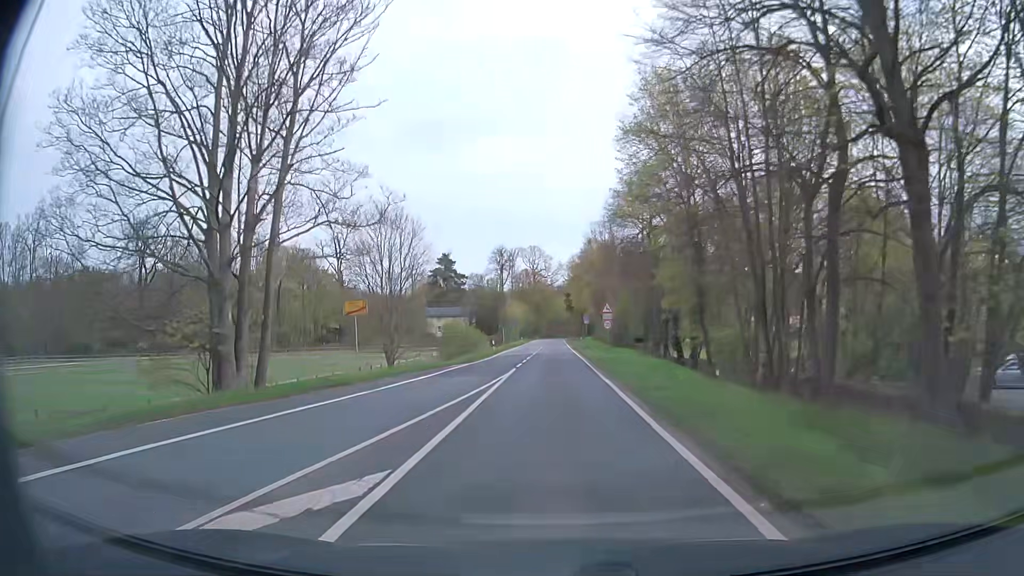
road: secondary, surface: asphalt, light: Day
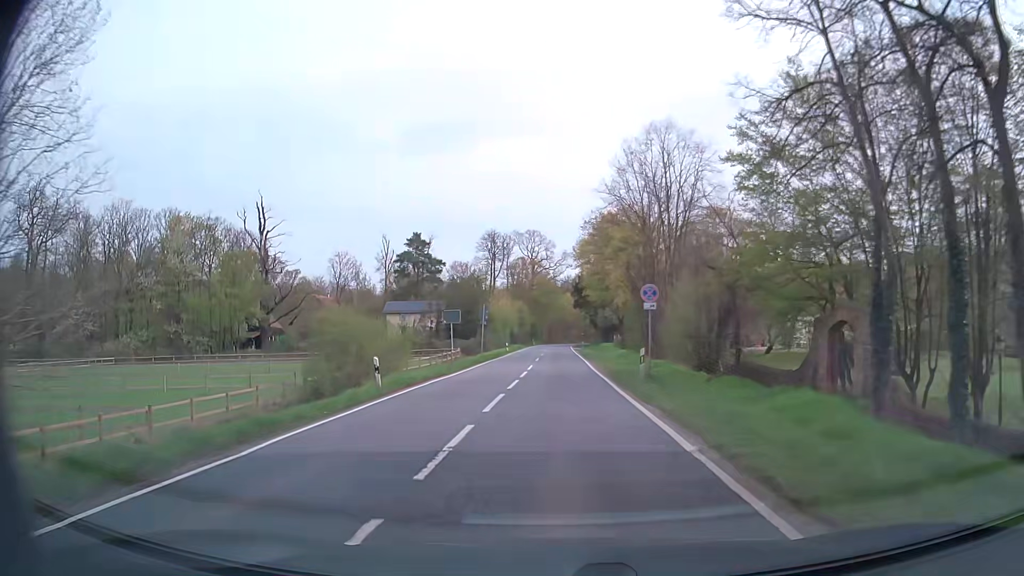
(0.0, +40.0) m; 0°
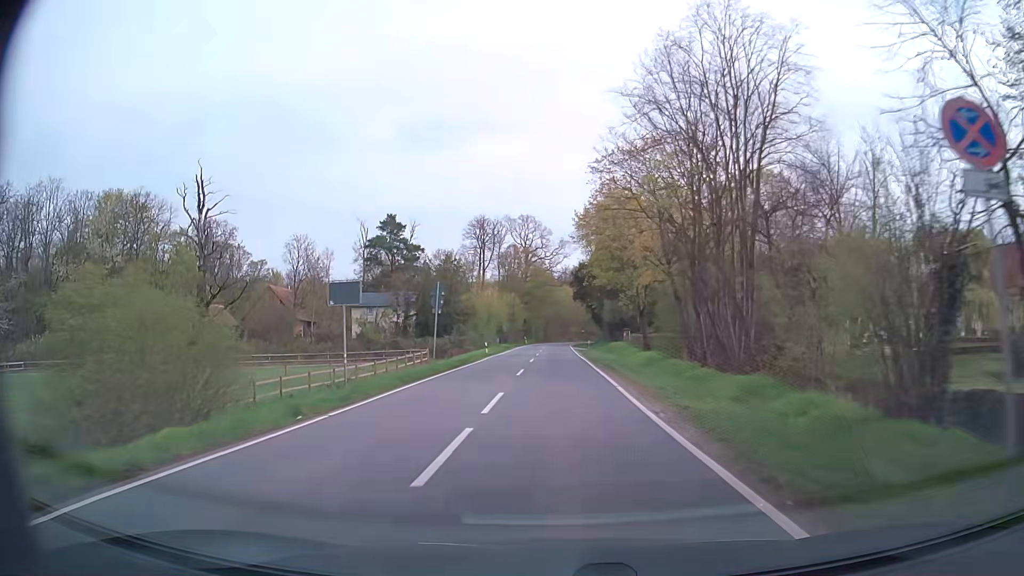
(-0.1, +18.6) m; 0°
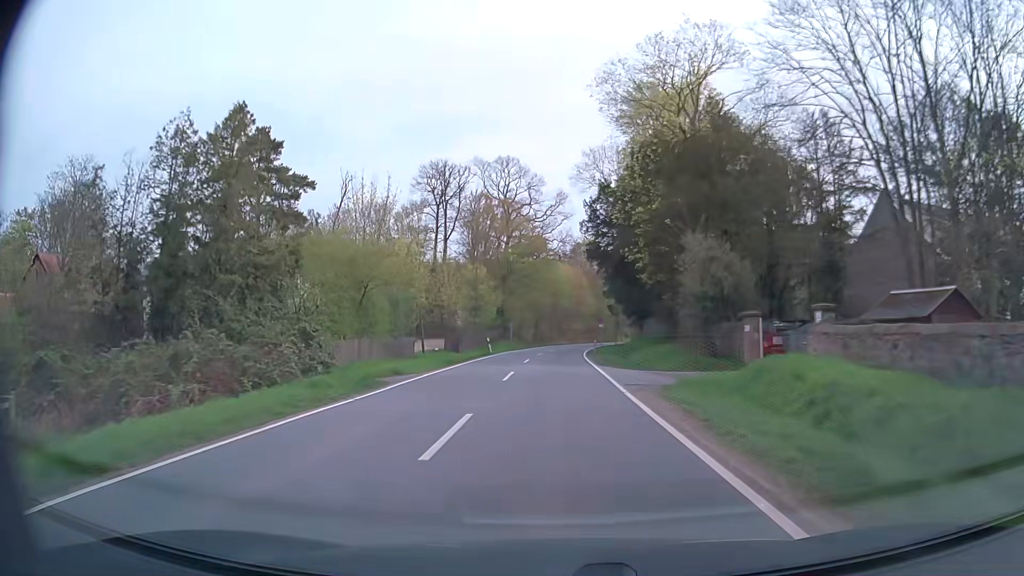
(+0.1, +52.5) m; 0°
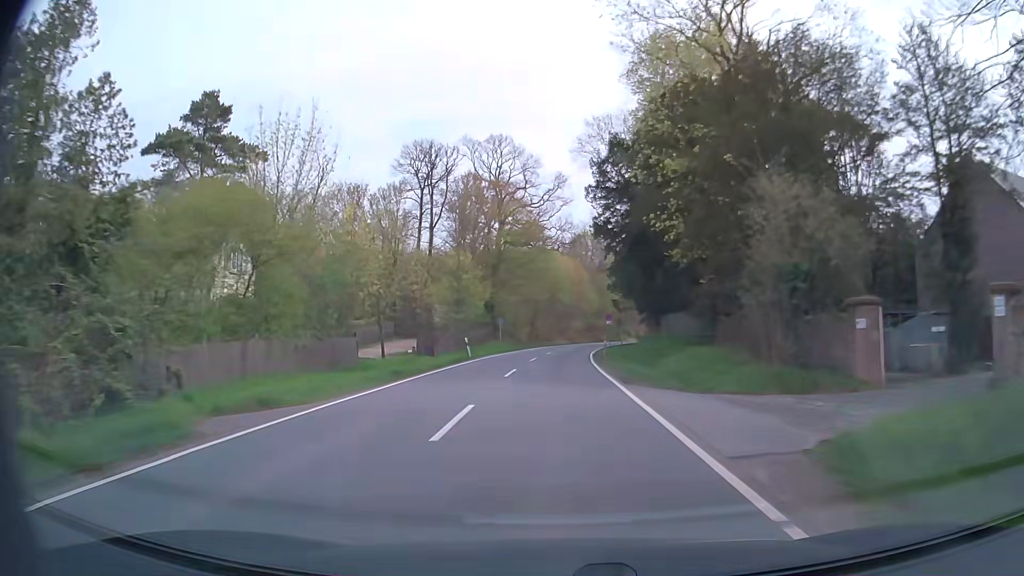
(0.0, +11.1) m; 0°
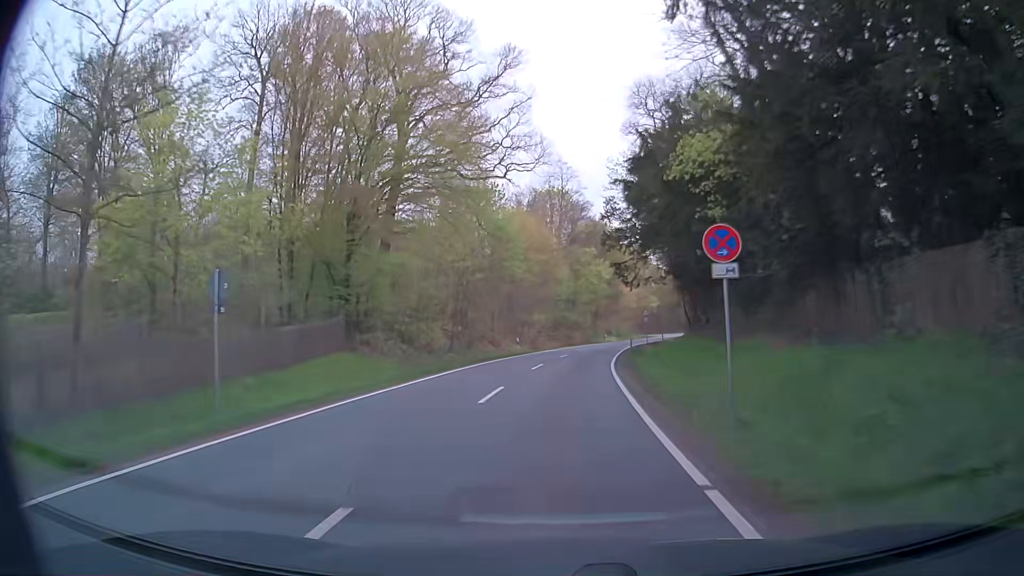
(+0.9, +43.1) m; +3°
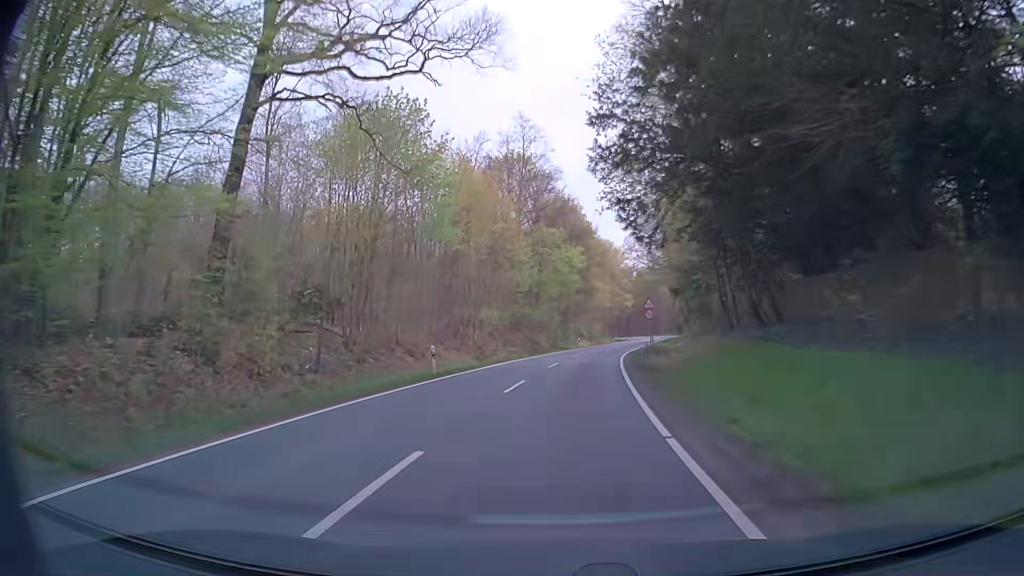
(+0.5, +21.3) m; +2°
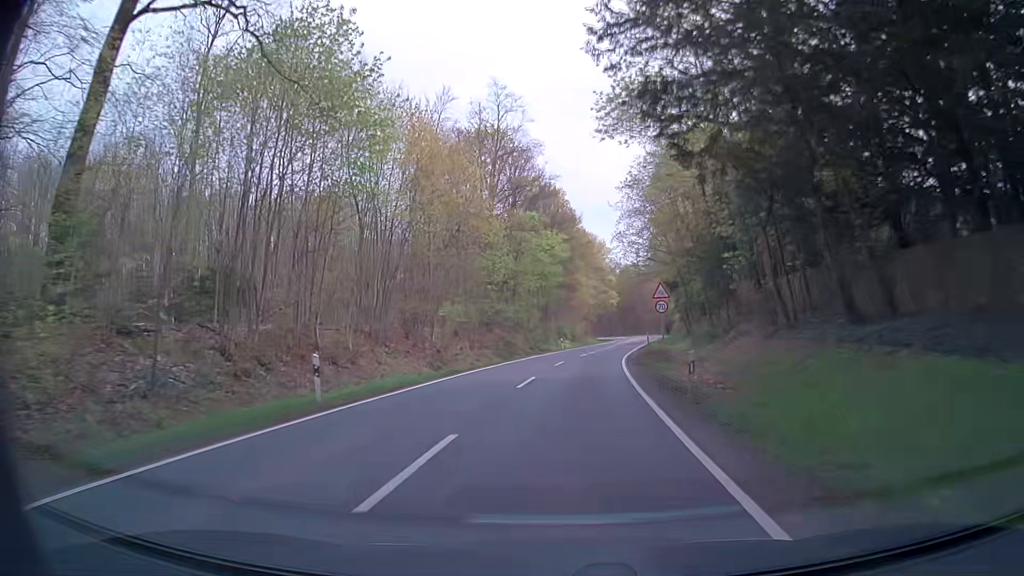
(+0.2, +10.6) m; +2°
(0, +10) (0, +20) (+1, +30) (+2, +40) (+3, +50) (+5, +60) (+6, +70) (+8, +79) (+10, +89) (+11, +99) m
